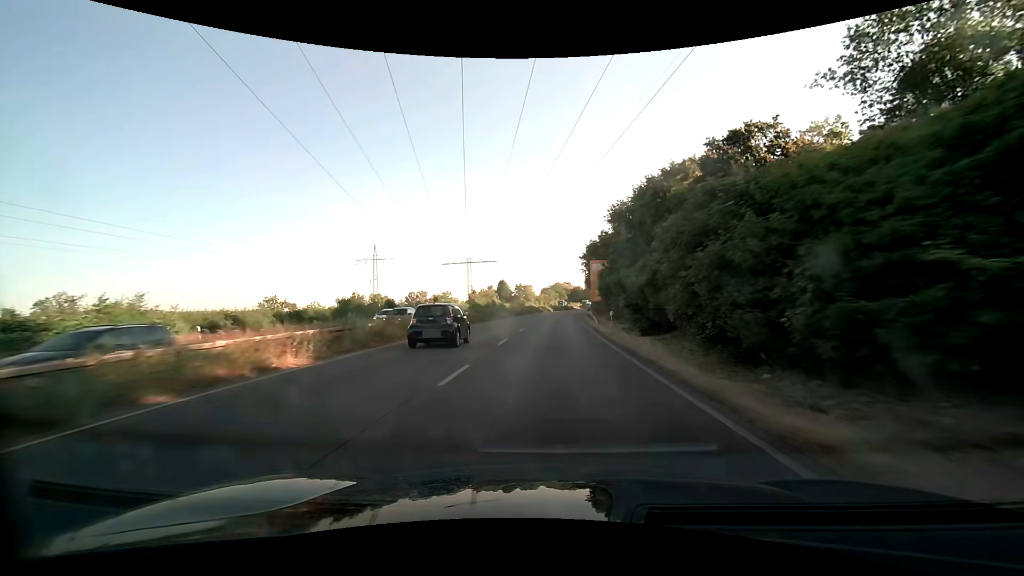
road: trunk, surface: asphalt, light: Day
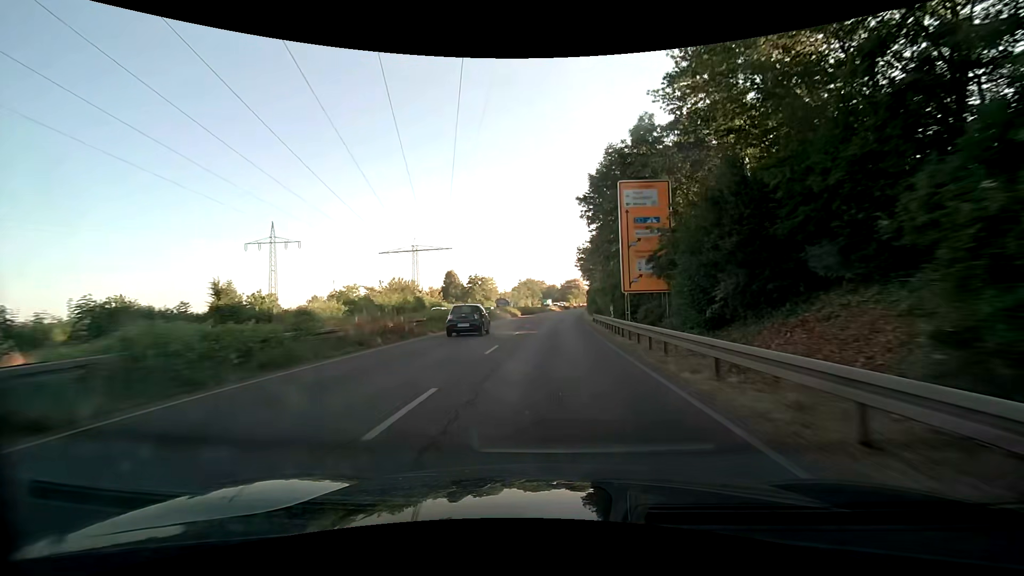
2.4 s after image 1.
(+1.3, +48.3) m; +3°
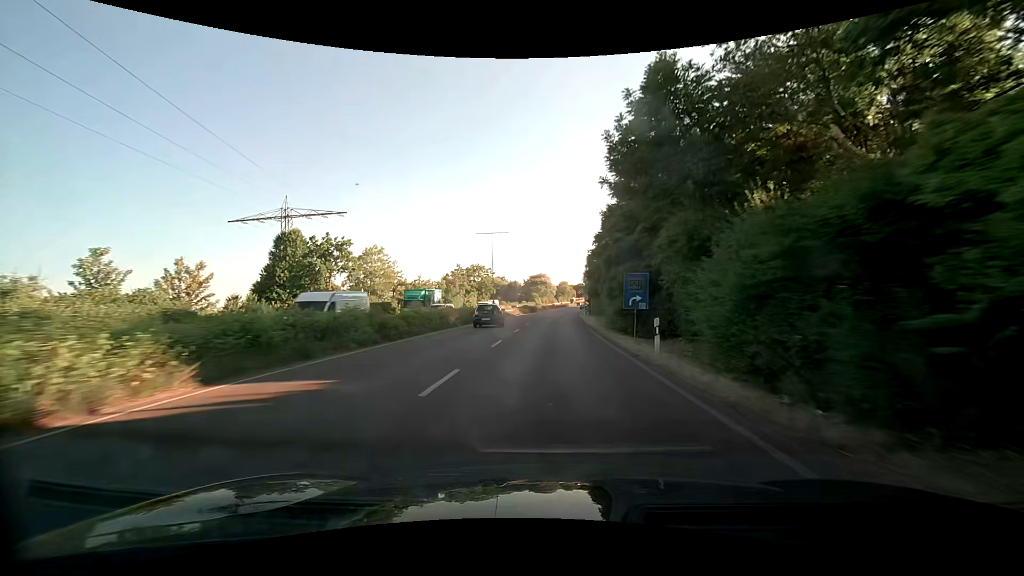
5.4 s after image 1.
(+2.2, +60.6) m; +4°
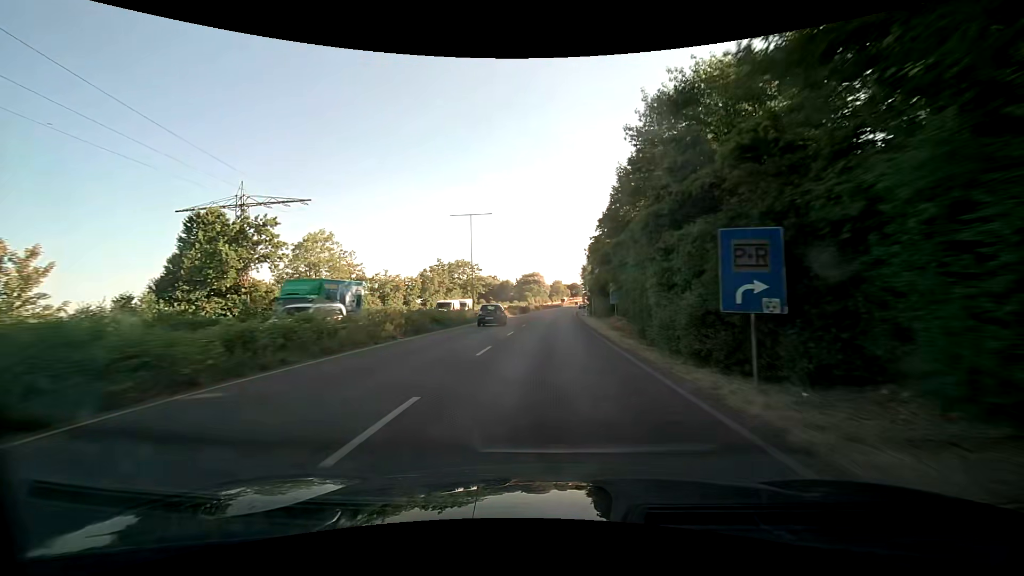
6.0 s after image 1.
(+0.1, +12.1) m; +1°
